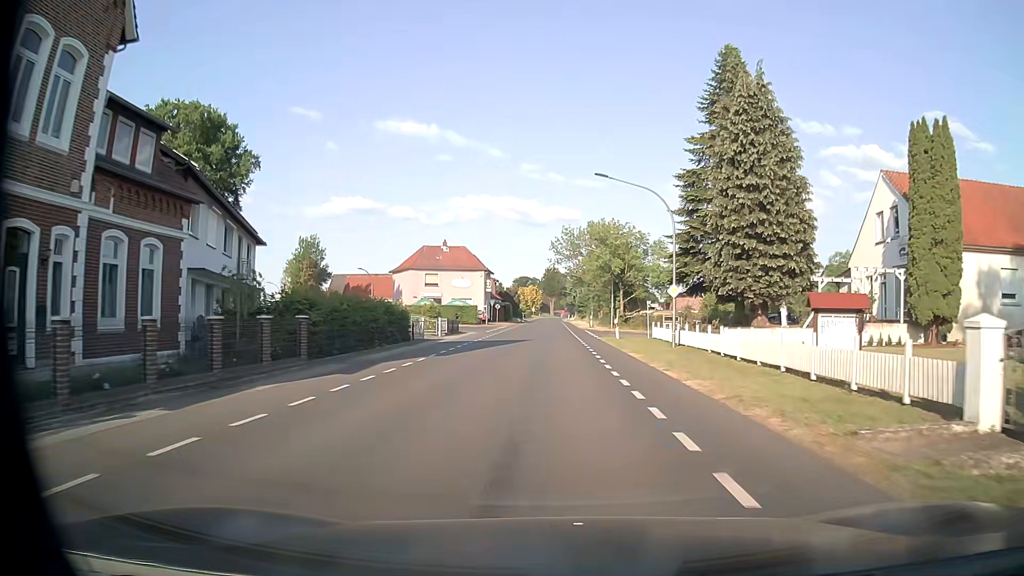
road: secondary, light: Day
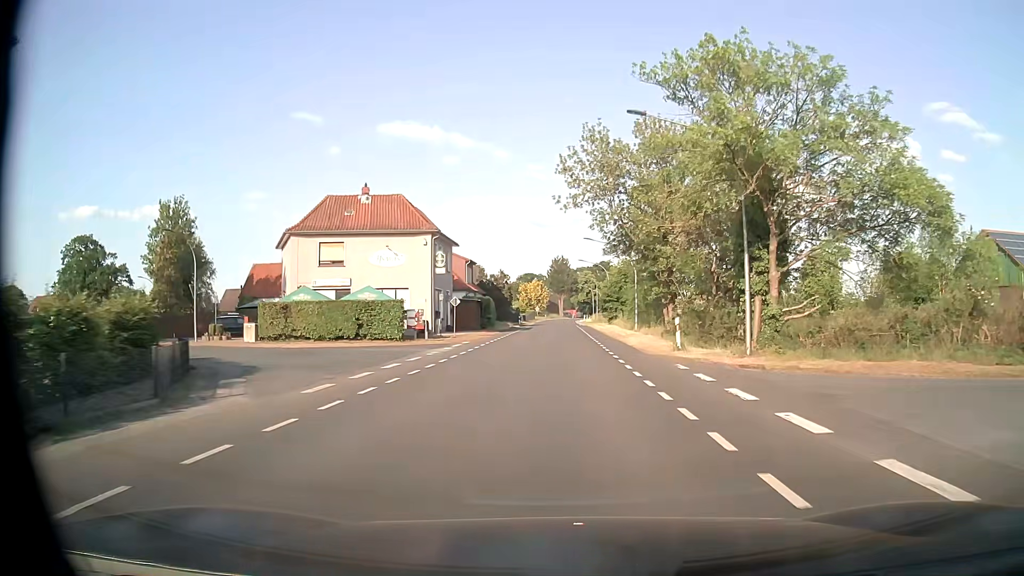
(-0.3, +40.3) m; 0°
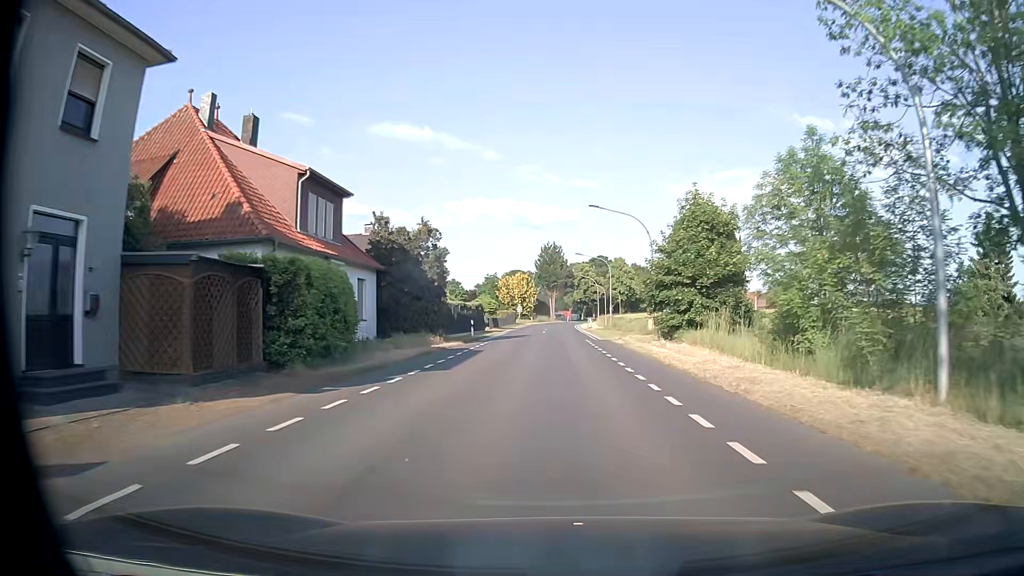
(0.0, +40.3) m; +1°
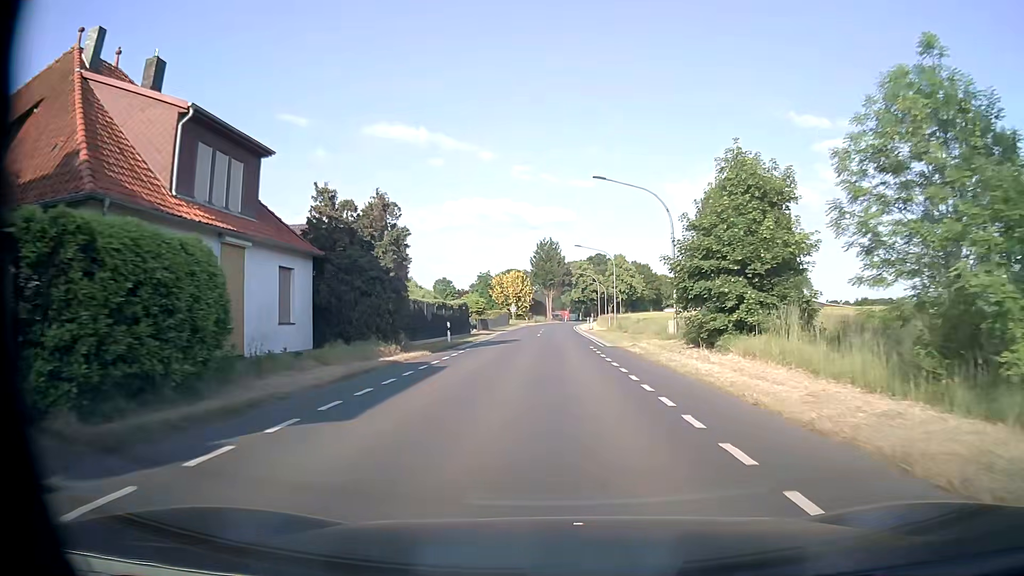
(0.0, +8.1) m; 0°
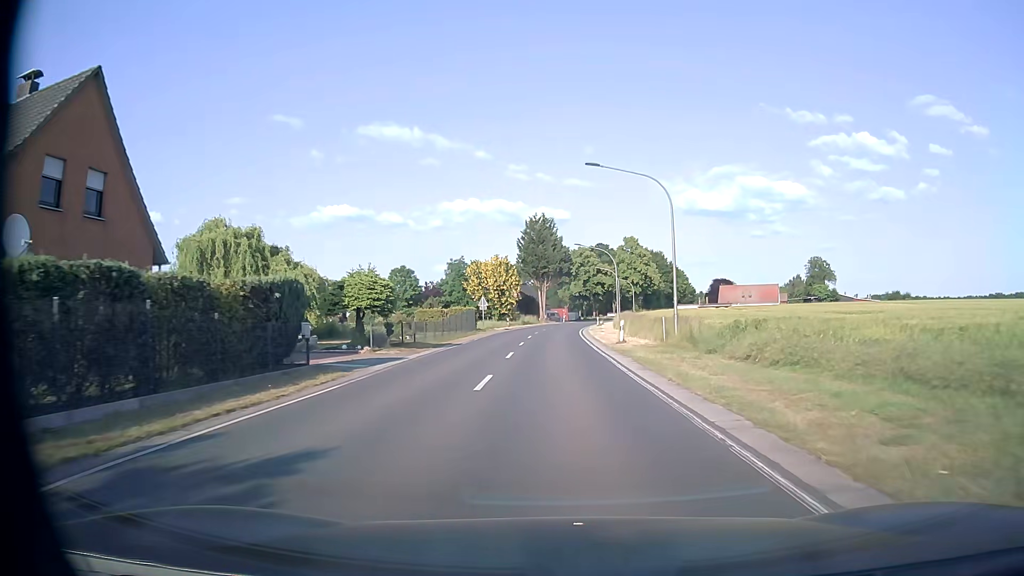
(+0.2, +32.3) m; 0°
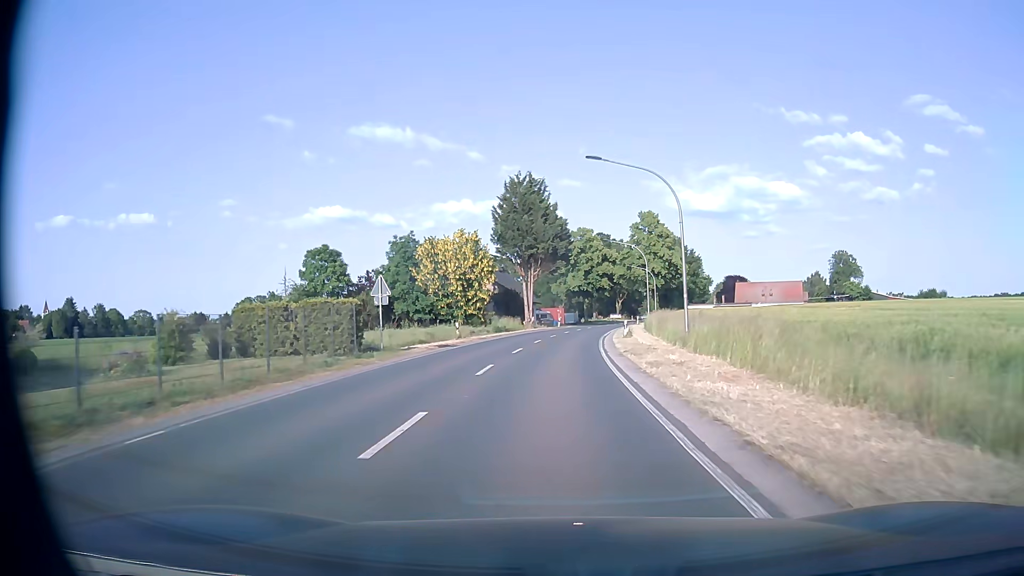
(+0.1, +32.3) m; +1°
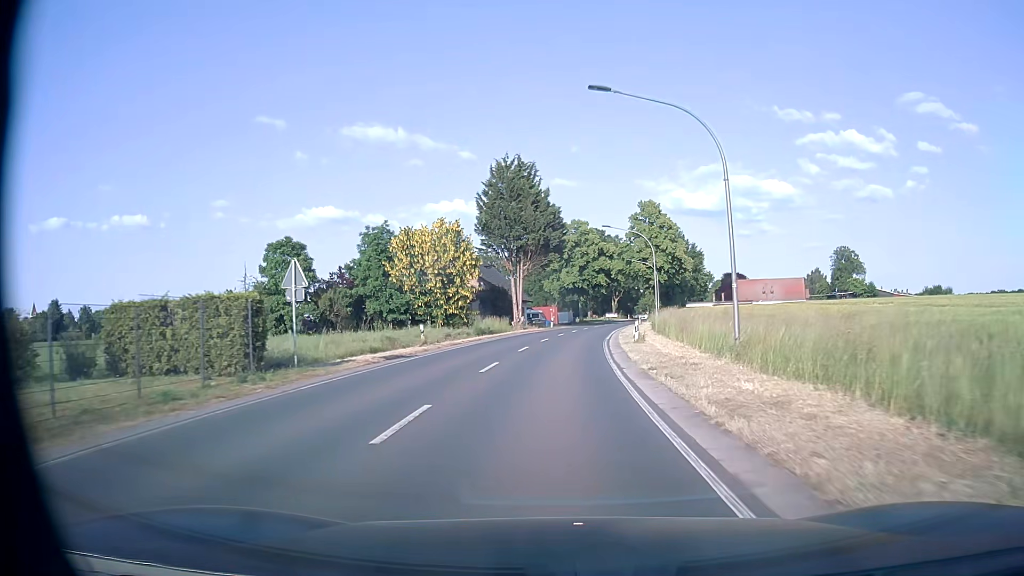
(0.0, +8.1) m; 0°
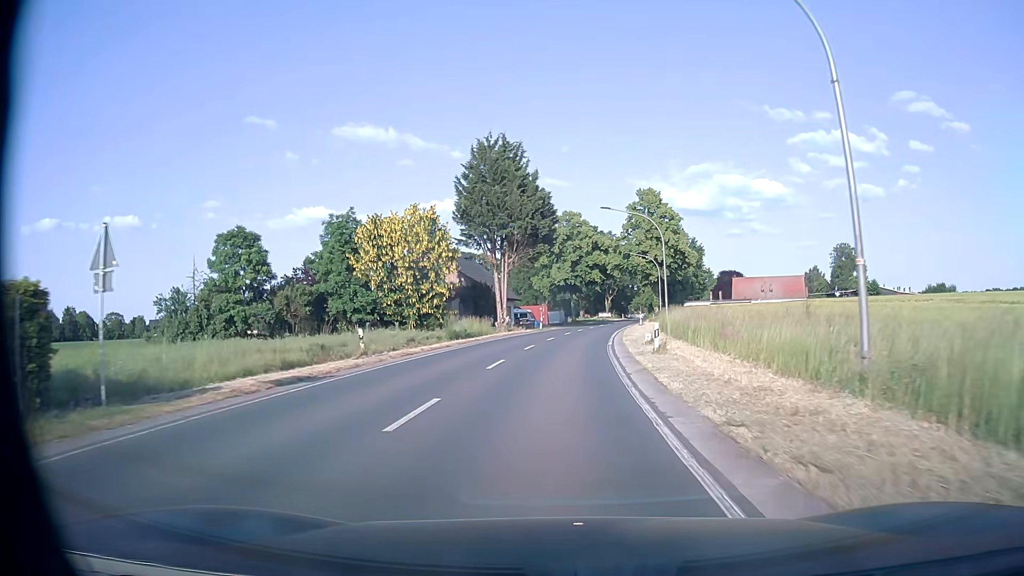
(+0.1, +8.1) m; +1°
(0, +10) (0, +20) (+1, +30) (+2, +40) (+3, +50) (+4, +60) (+6, +70) (+7, +80) (+9, +89) (+11, +99) m
